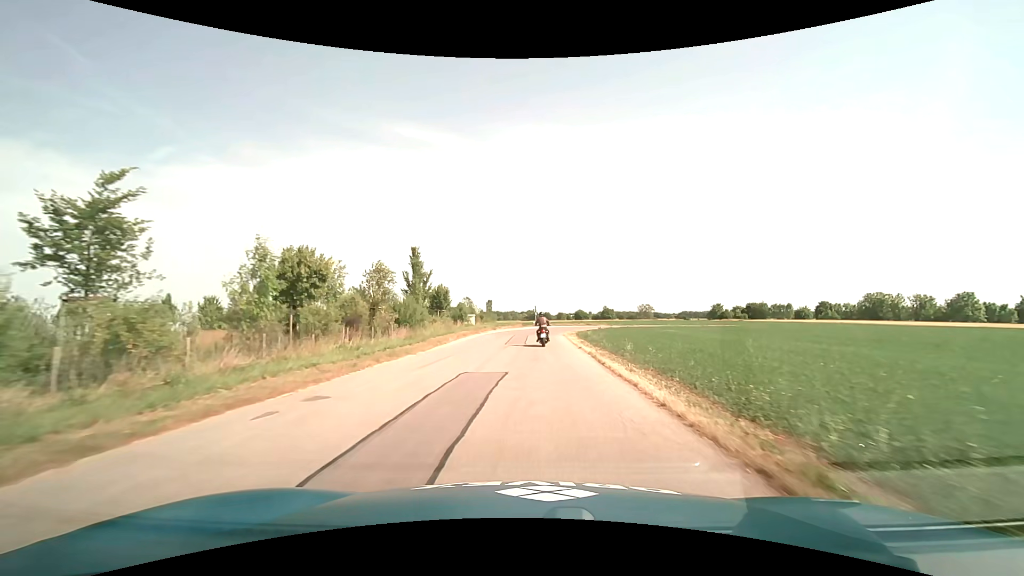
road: service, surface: asphalt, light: Day
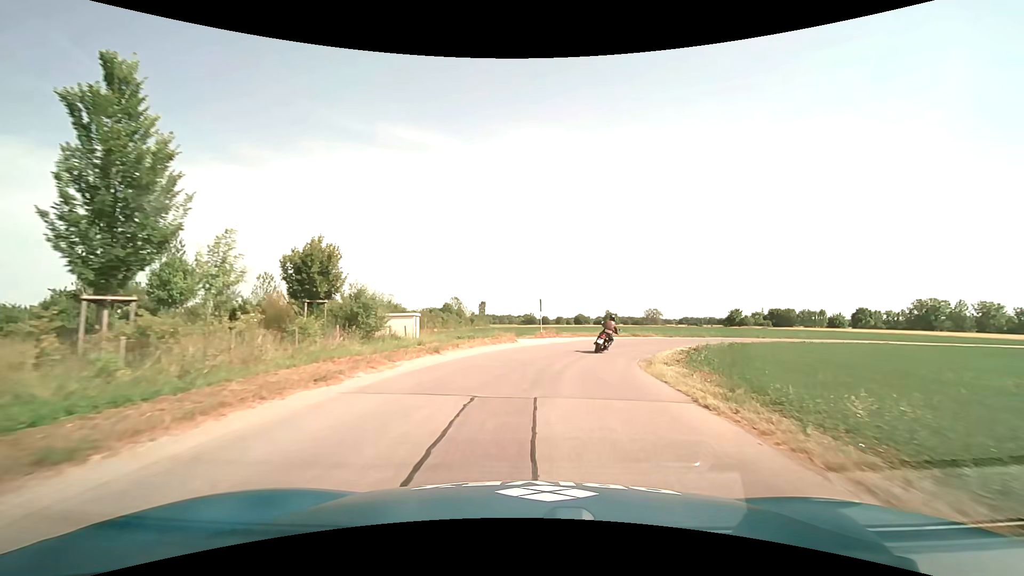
(-0.2, +30.1) m; 0°
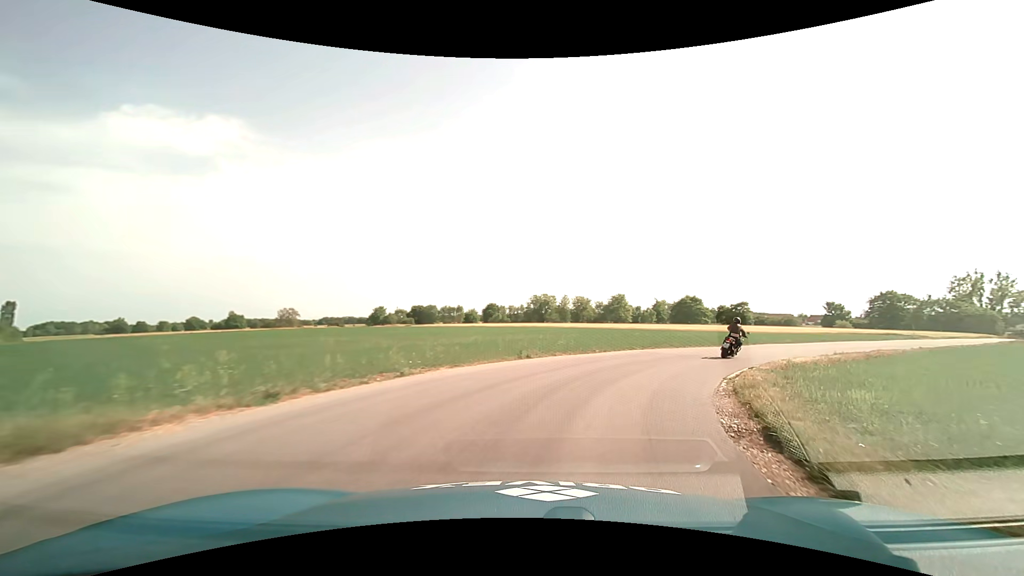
(+8.5, +32.8) m; +39°
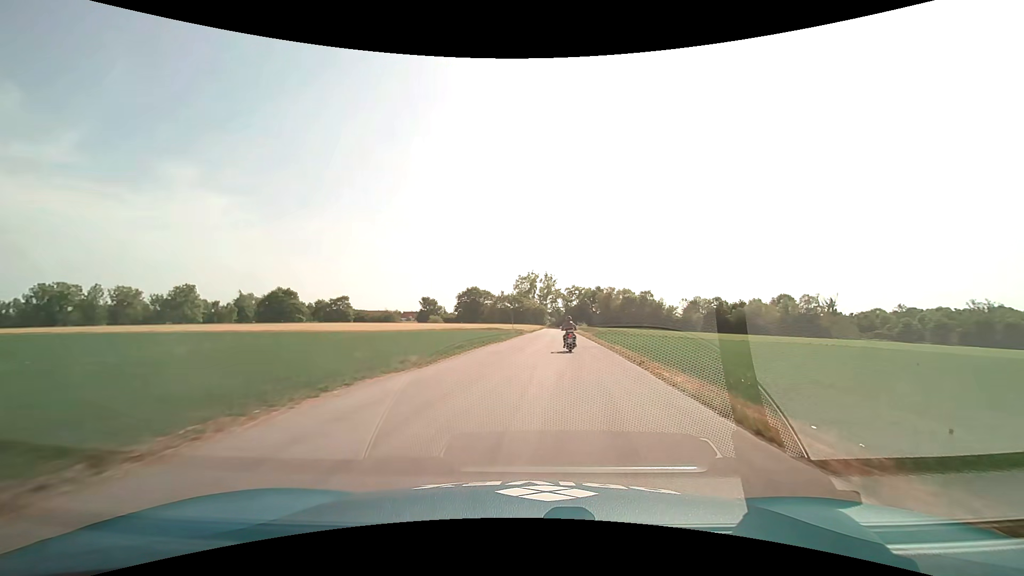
(+10.9, +25.9) m; +43°
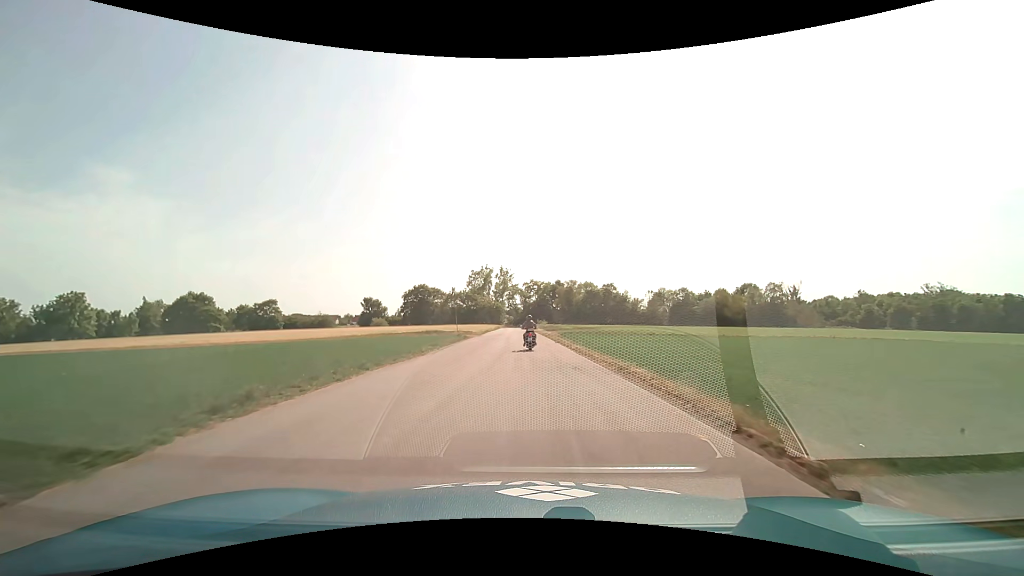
(+1.2, +15.3) m; +6°
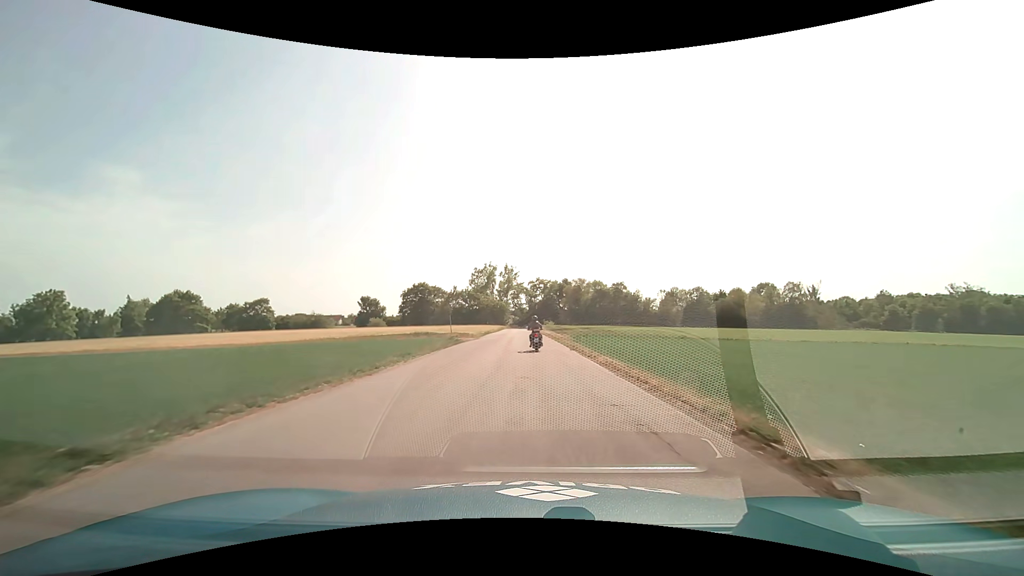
(-0.1, +7.9) m; -1°
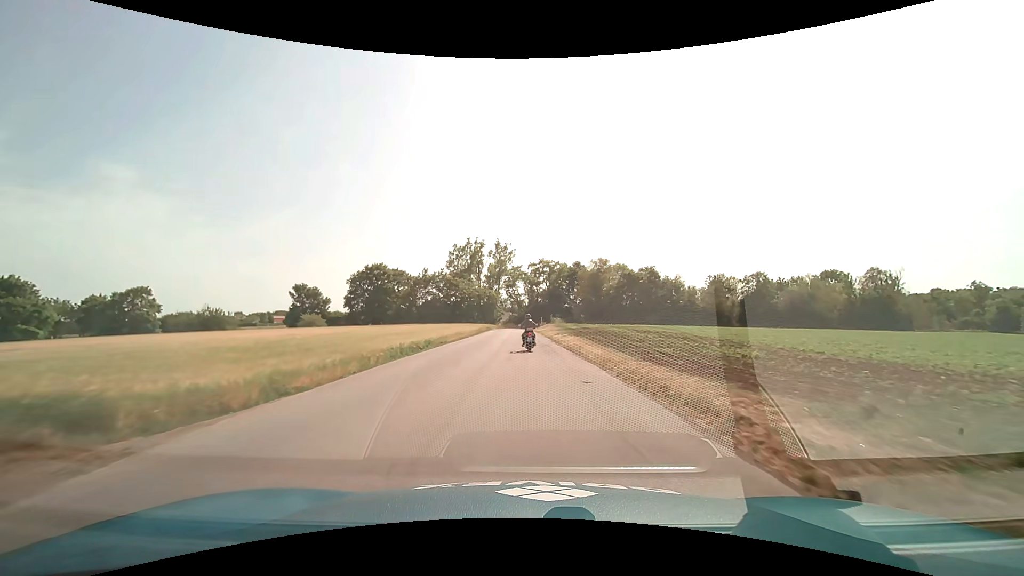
(-0.3, +40.8) m; 0°
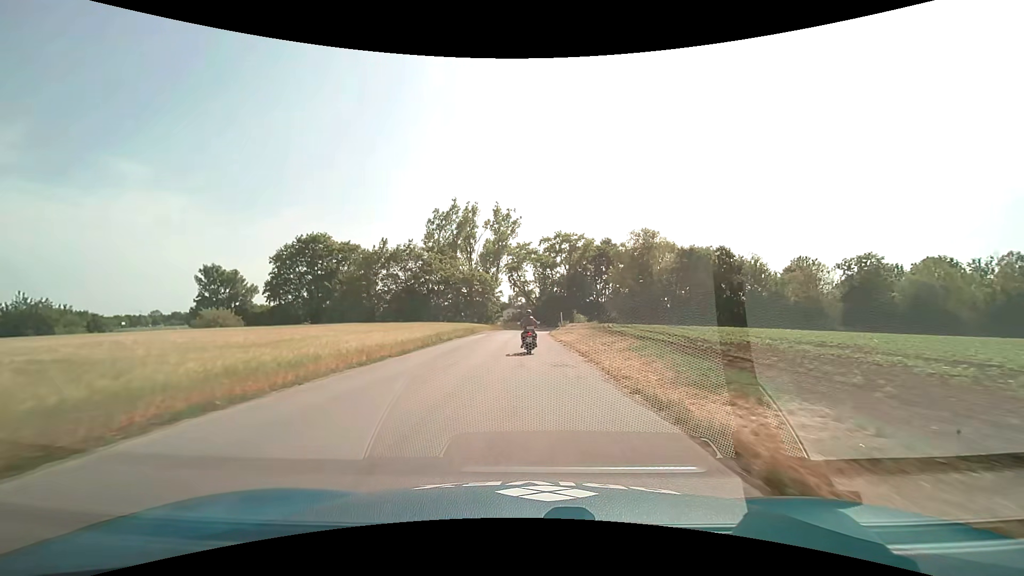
(-0.2, +32.1) m; -1°
(0, +10) (0, +20) (0, +30) (0, +40) (0, +50) (+1, +60) (+5, +69) (+12, +76) (+21, +81) (+31, +84) m
